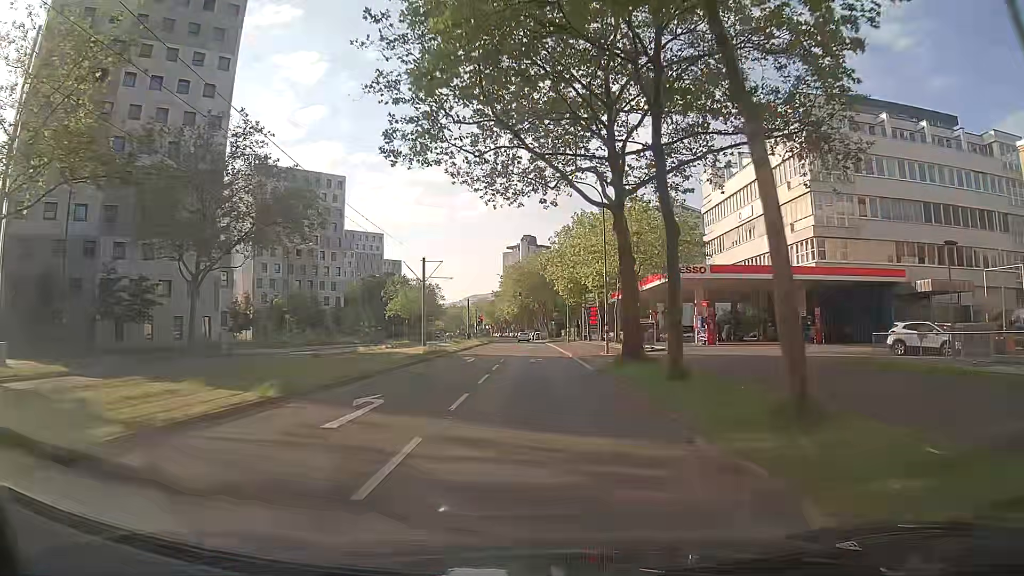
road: tertiary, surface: asphalt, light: Day
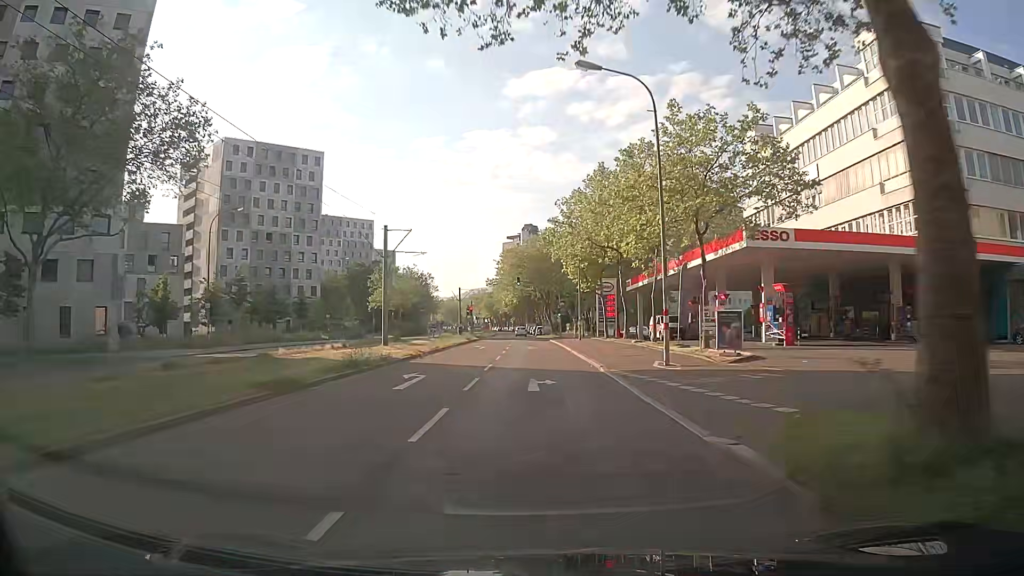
(+0.2, +15.6) m; 0°
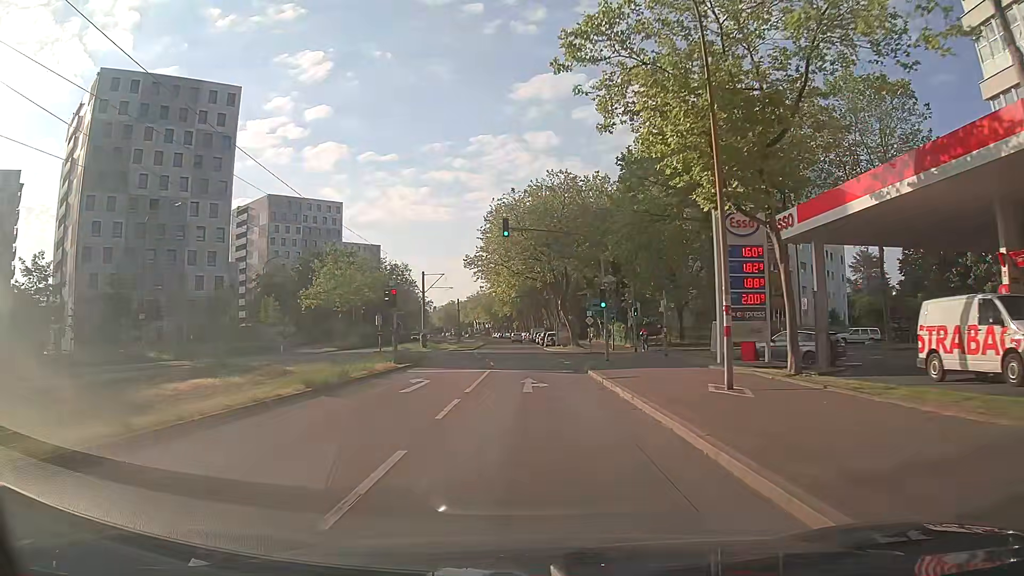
(+0.1, +38.9) m; 0°
(0, +10) (0, +20) (0, +30) (0, +40) (0, +50) (-1, +60) (-1, +70) (-1, +80) (-2, +90) (-2, +100) m
